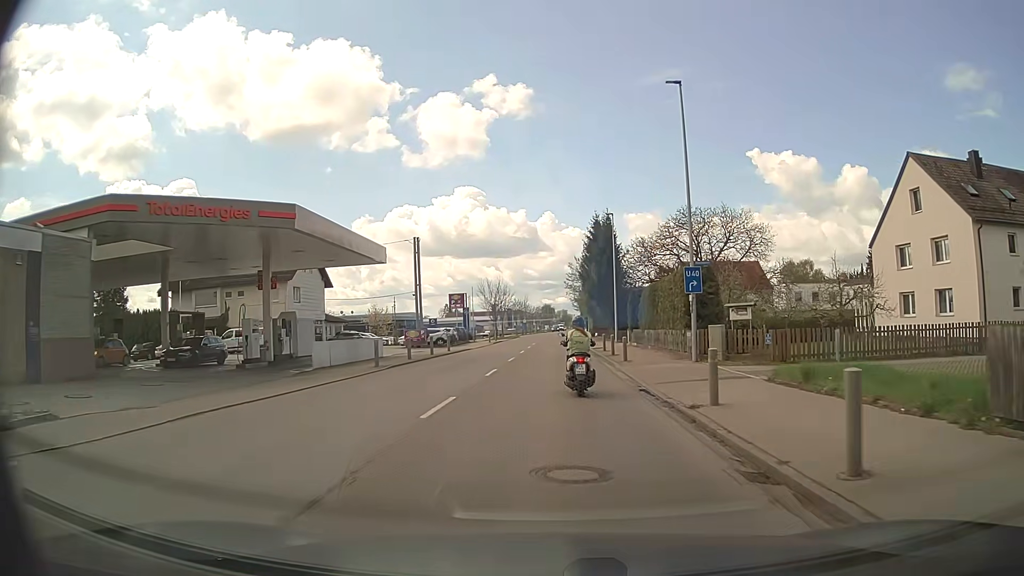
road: secondary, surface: asphalt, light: Day
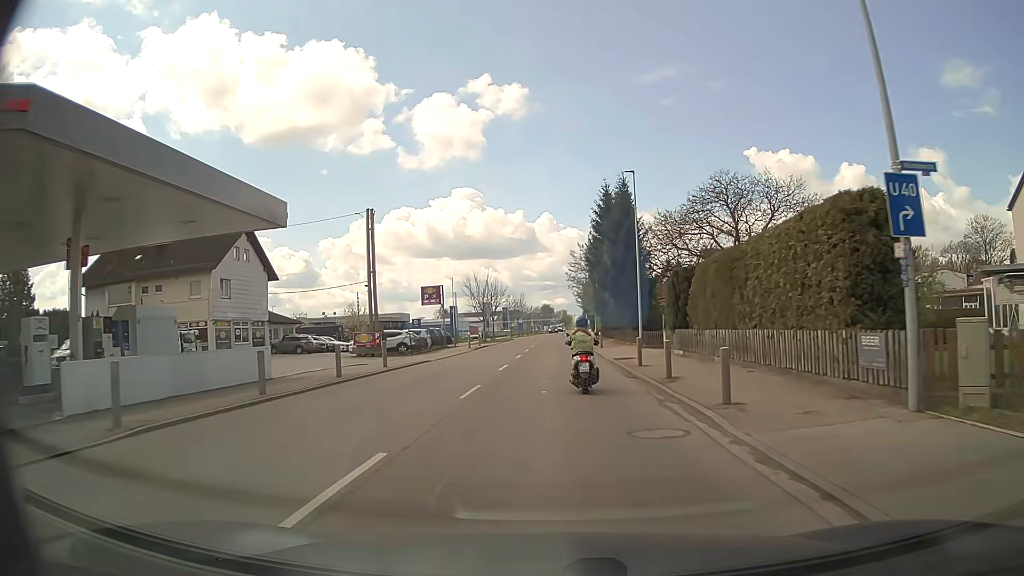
(0.0, +14.8) m; 0°
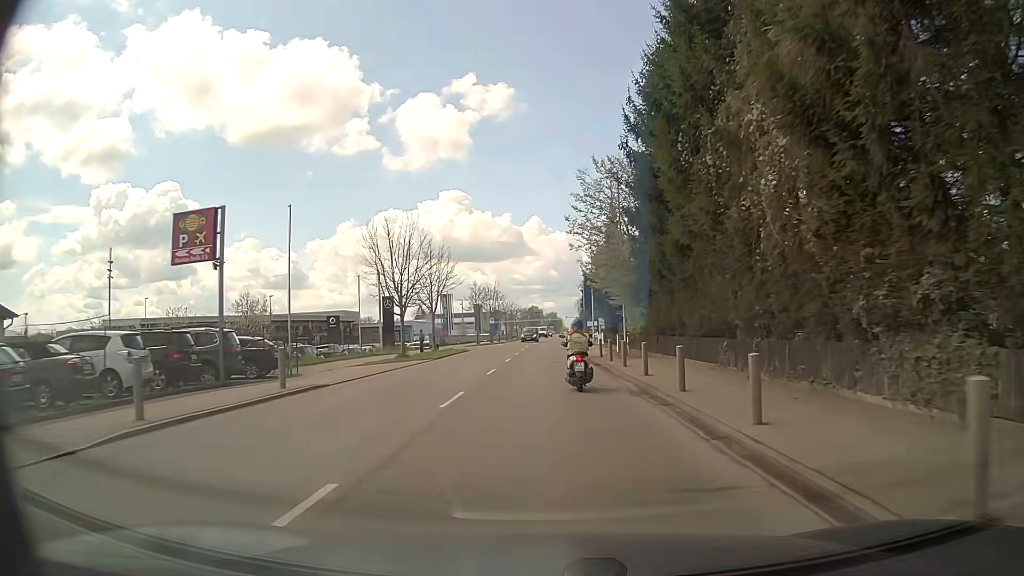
(+0.2, +37.6) m; +1°
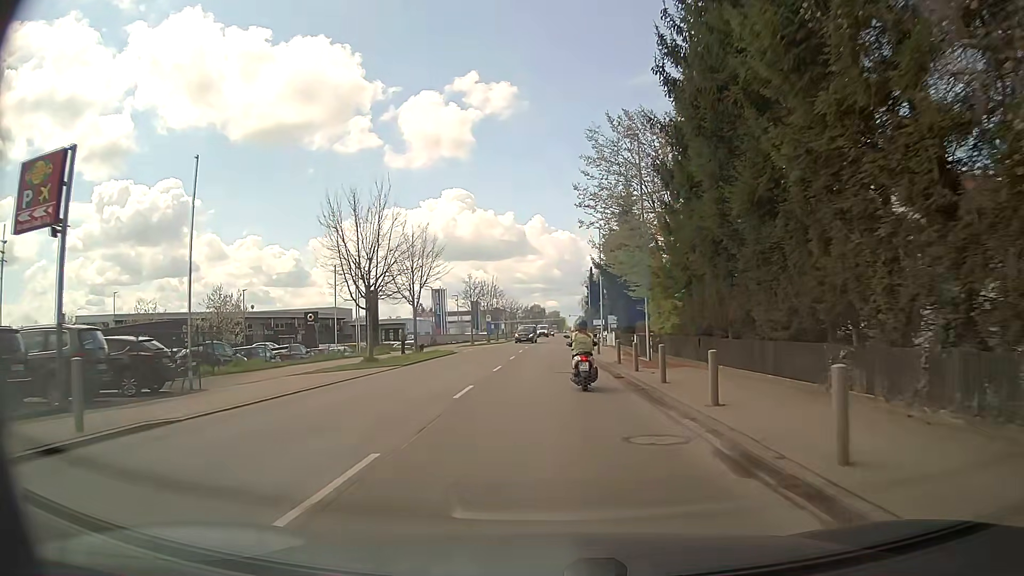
(0.0, +7.6) m; 0°
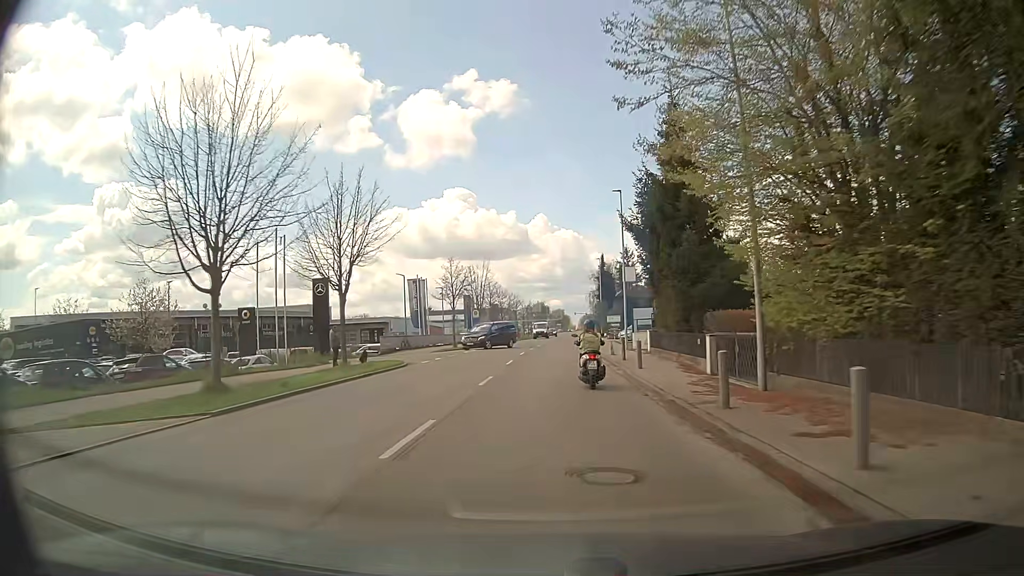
(0.0, +15.4) m; 0°
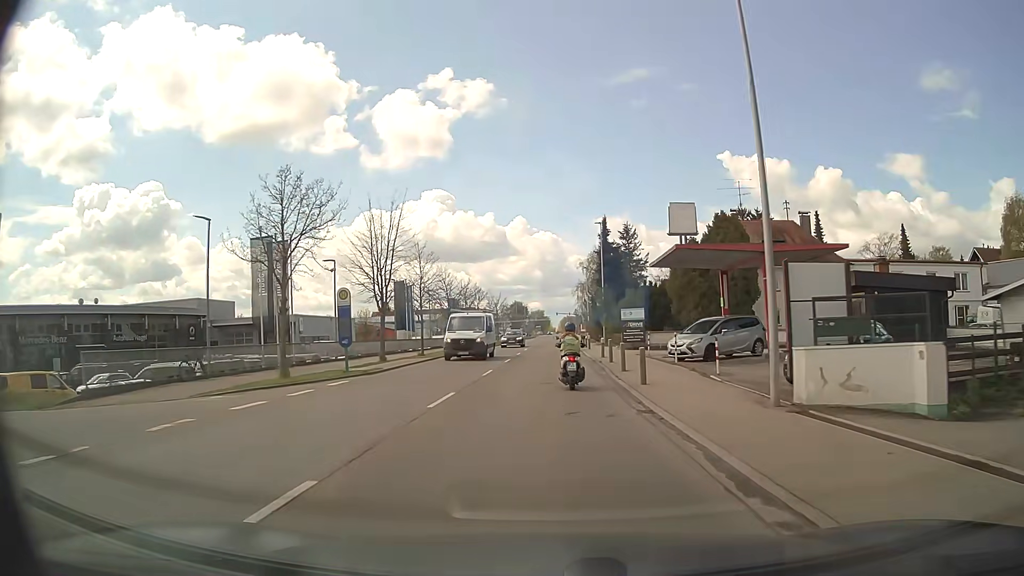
(+0.6, +31.2) m; +2°
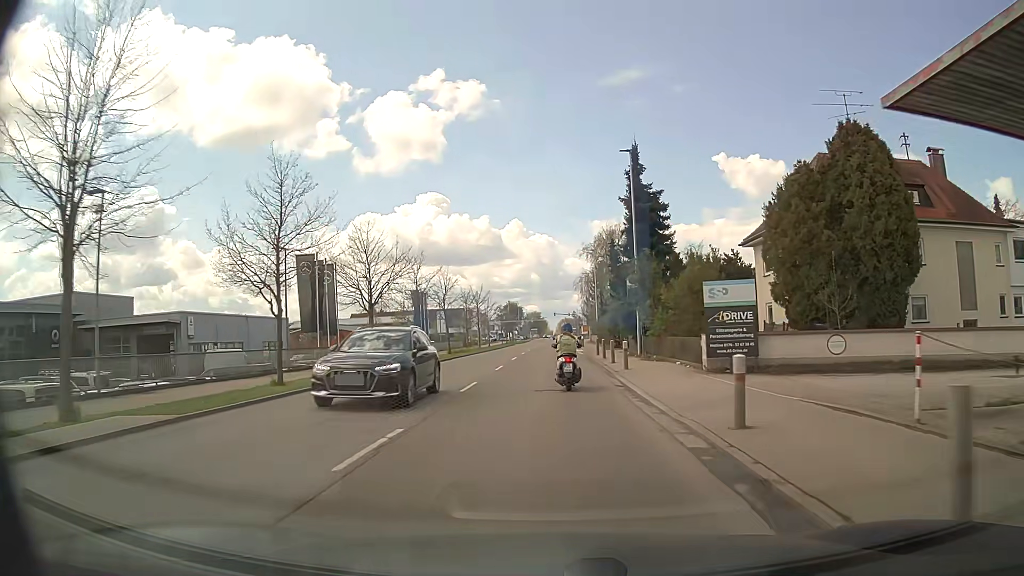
(+0.2, +23.5) m; 0°
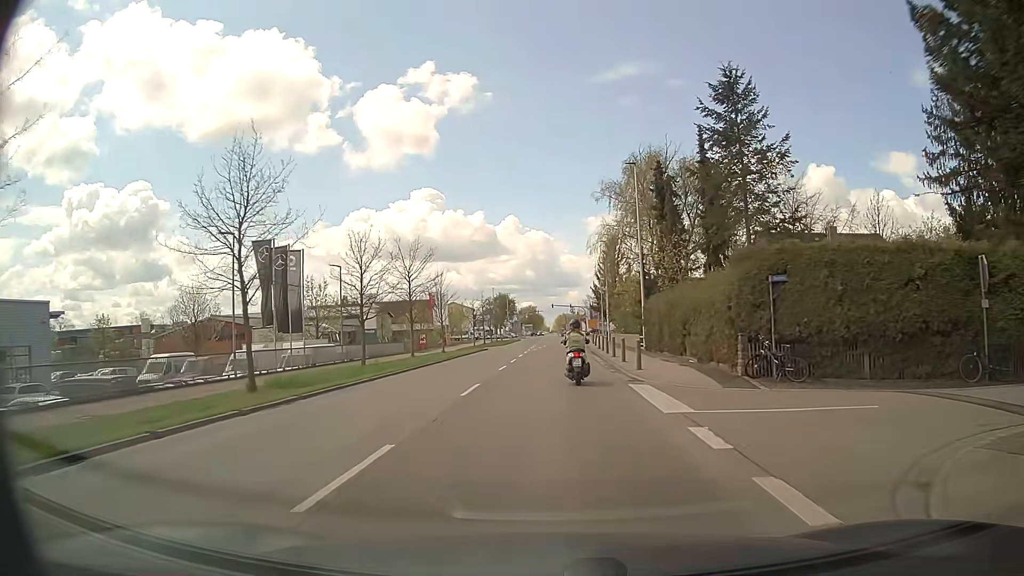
(+0.2, +37.7) m; +1°
(0, +10) (0, +20) (0, +30) (0, +40) (0, +50) (0, +60) (0, +70) (+1, +80) (+2, +90) (+2, +100) m
